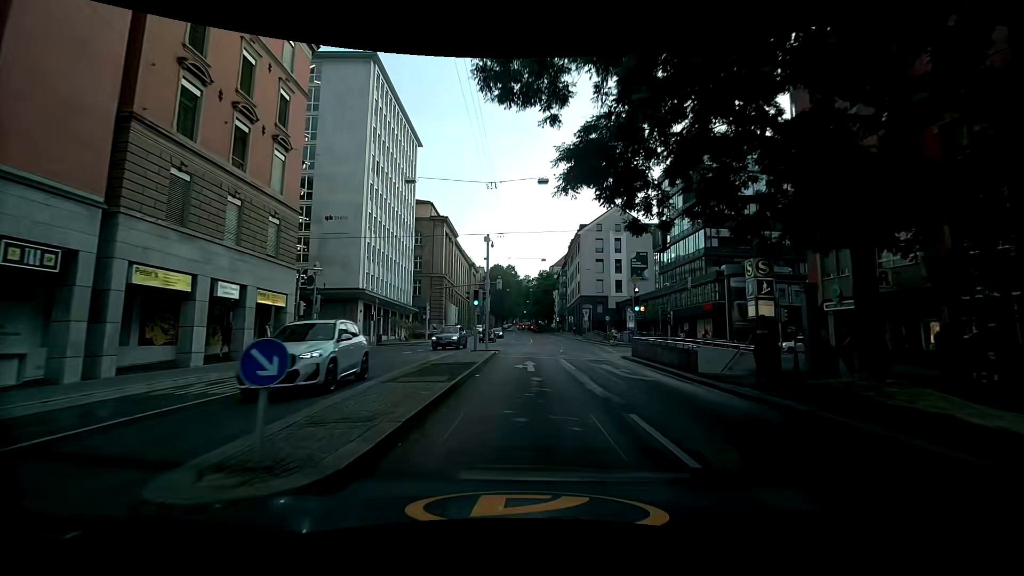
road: secondary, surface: asphalt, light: Day
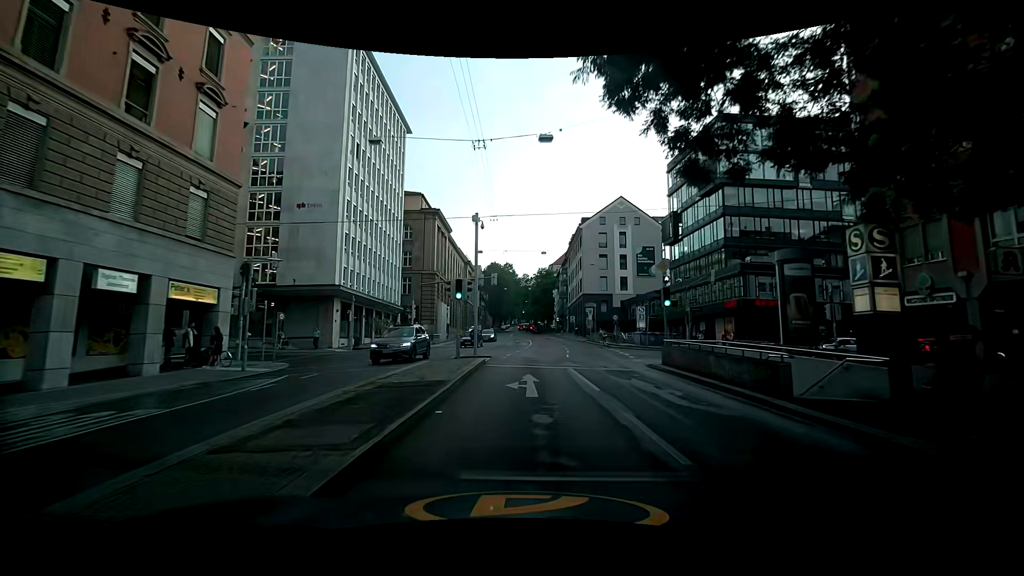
(0.0, +6.0) m; 0°
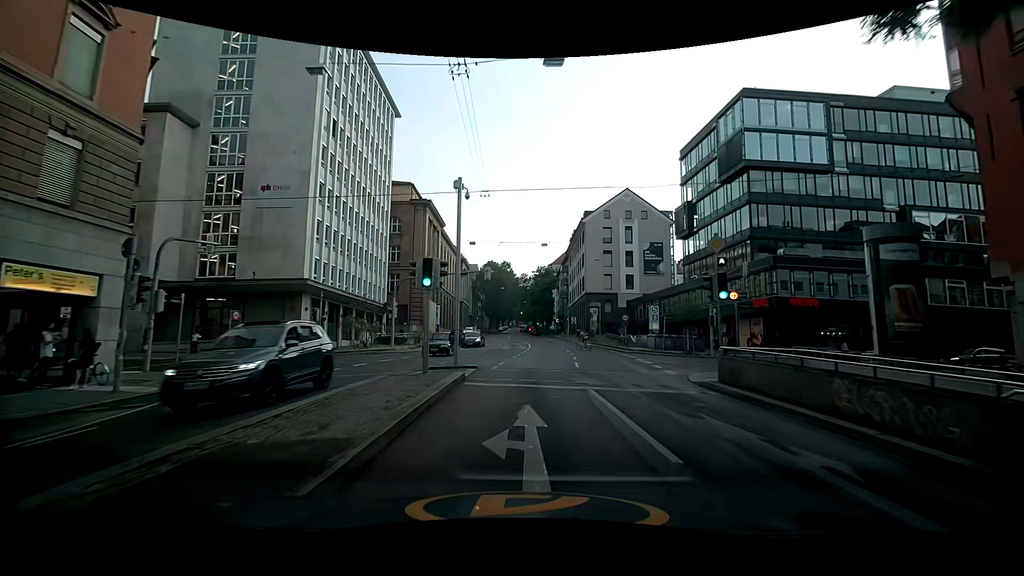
(0.0, +6.0) m; +1°
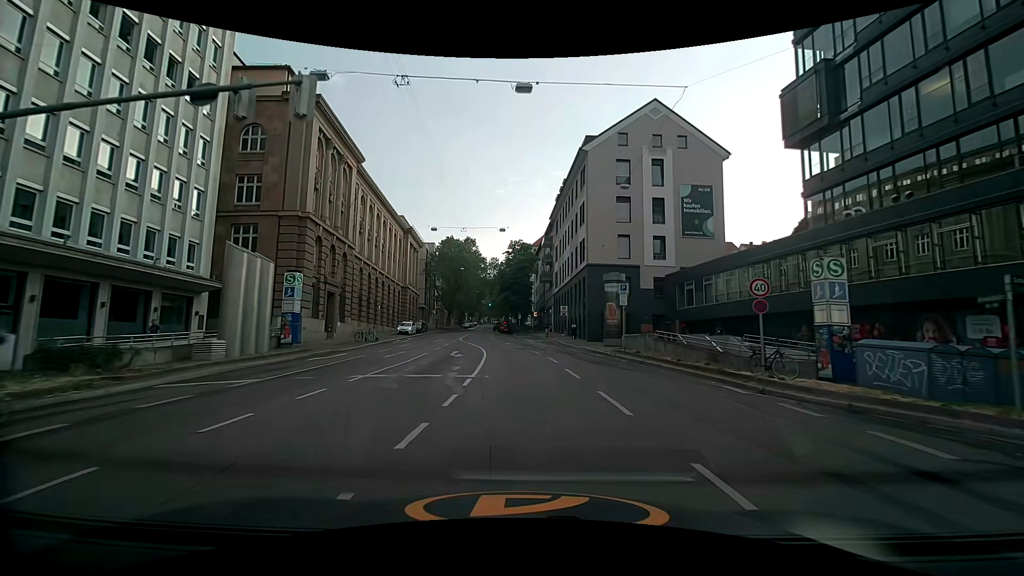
(+0.9, +30.1) m; +3°
